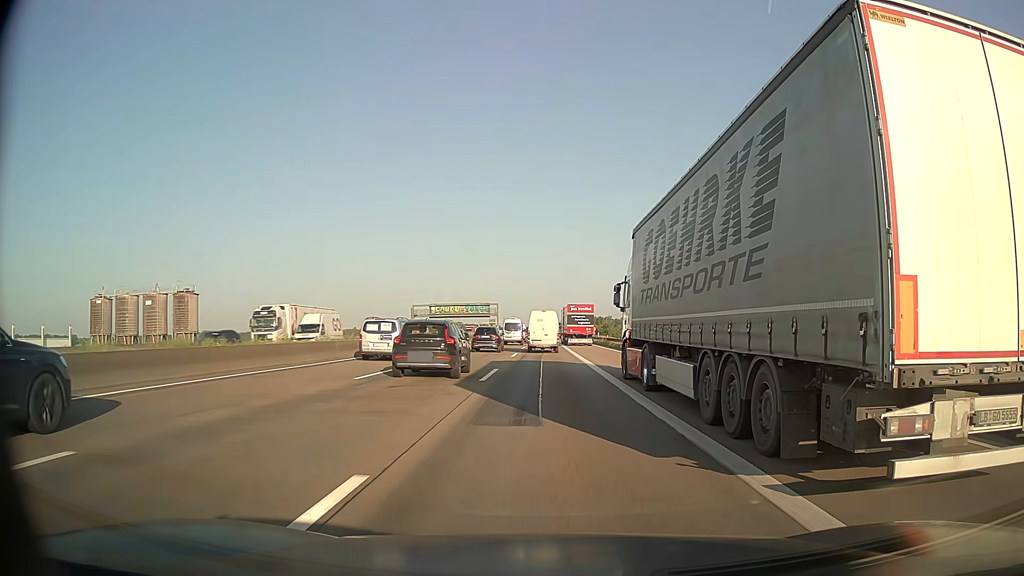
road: motorway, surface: asphalt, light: Day
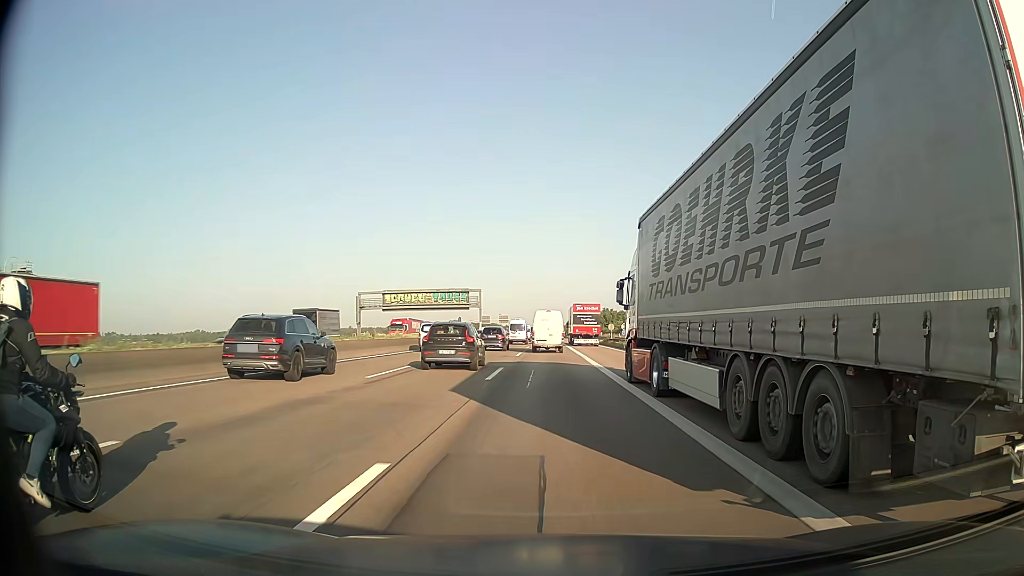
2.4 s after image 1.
(-0.3, +53.3) m; 0°
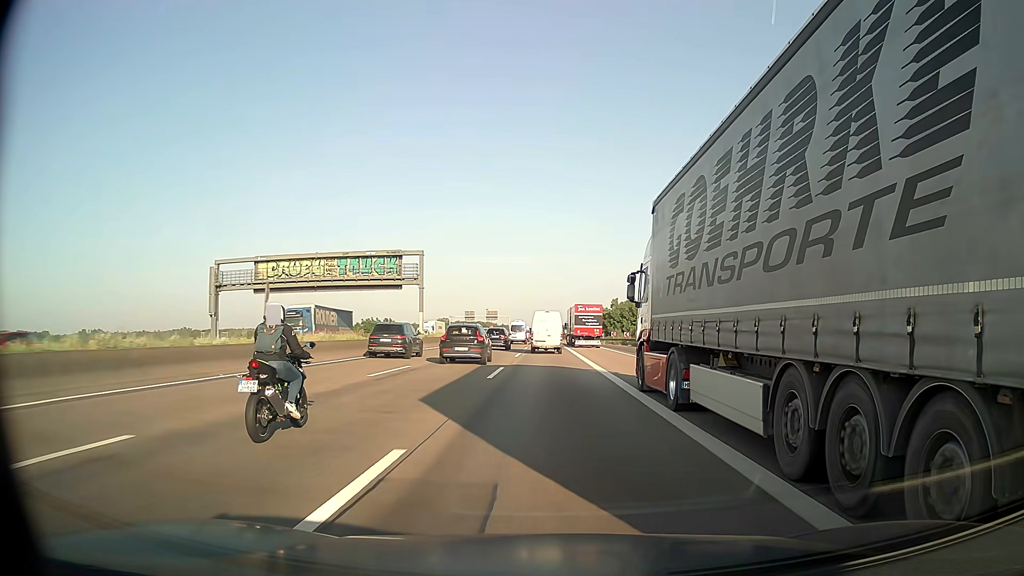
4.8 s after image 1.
(0.0, +53.8) m; 0°
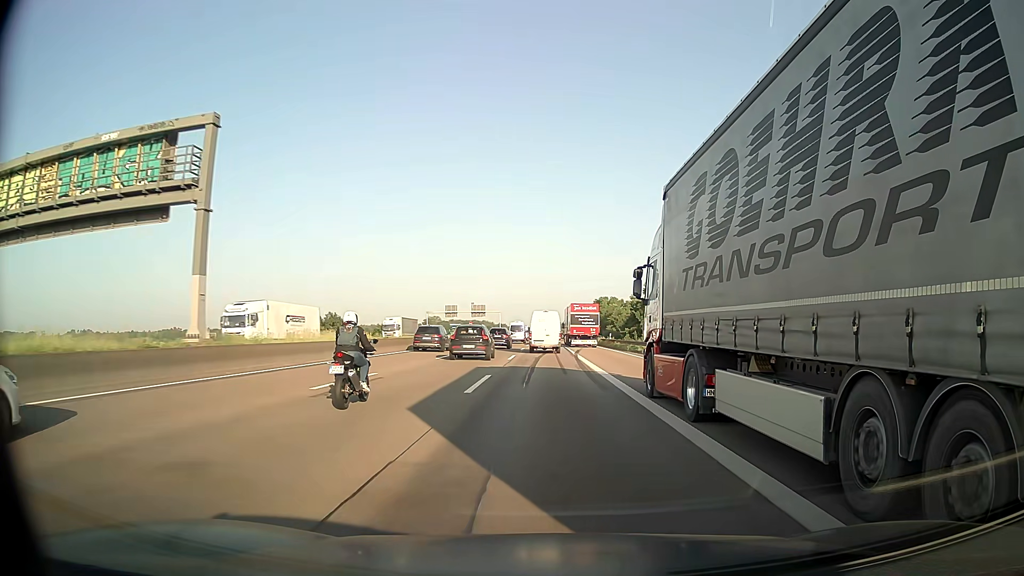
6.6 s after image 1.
(0.0, +40.7) m; 0°
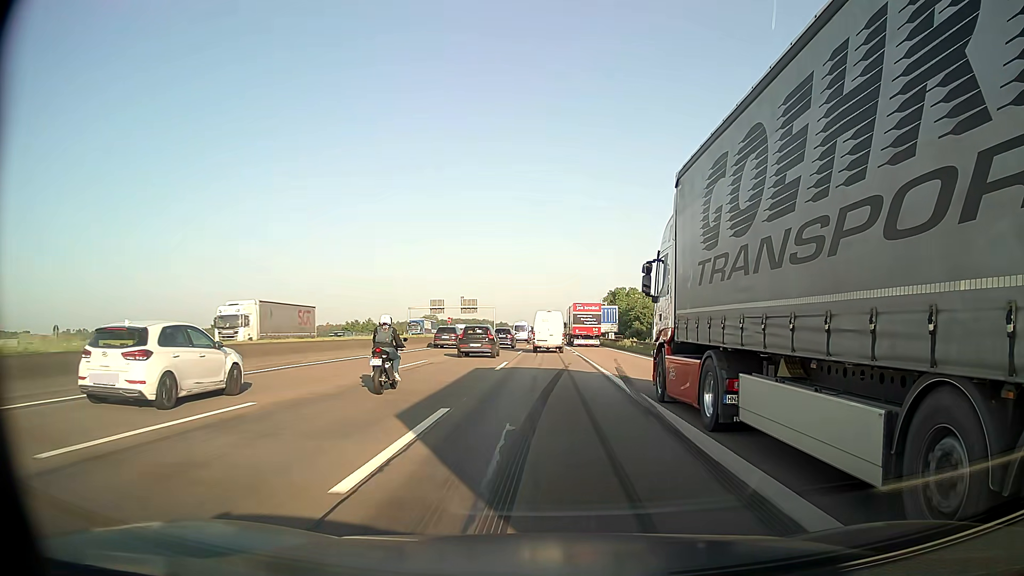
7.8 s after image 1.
(-0.1, +27.3) m; 0°
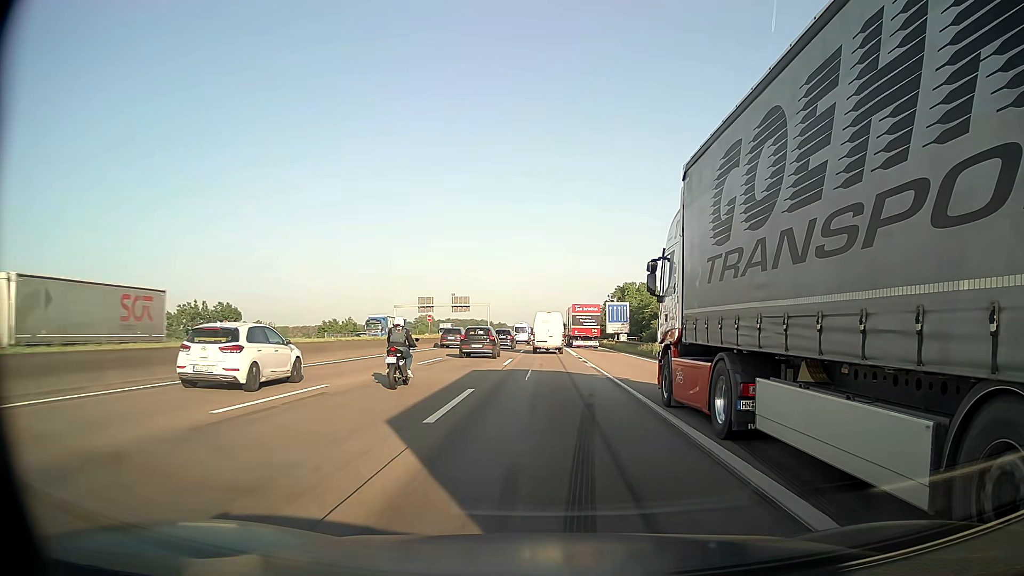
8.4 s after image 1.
(-0.1, +13.7) m; 0°
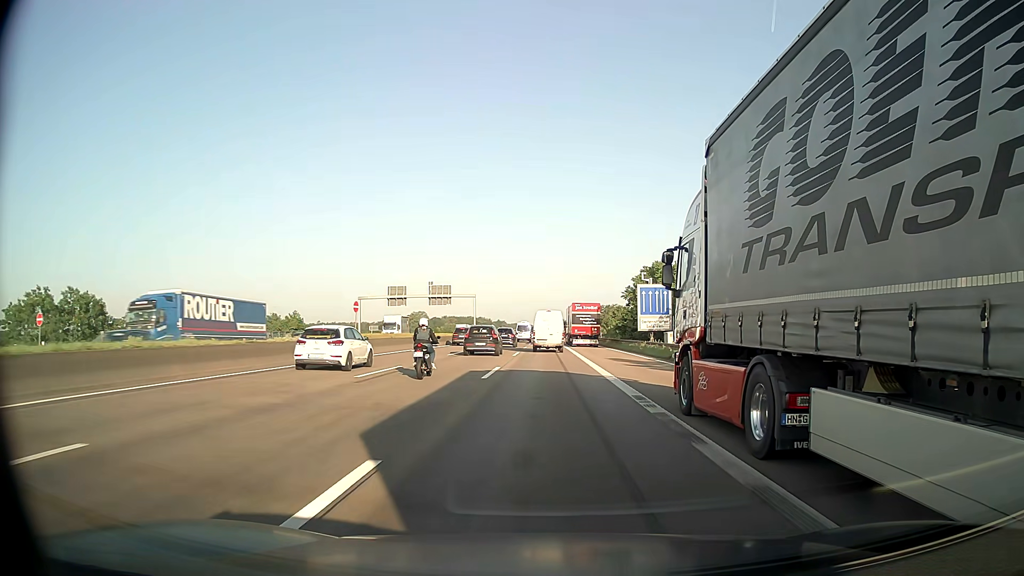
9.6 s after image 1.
(0.0, +27.5) m; 0°
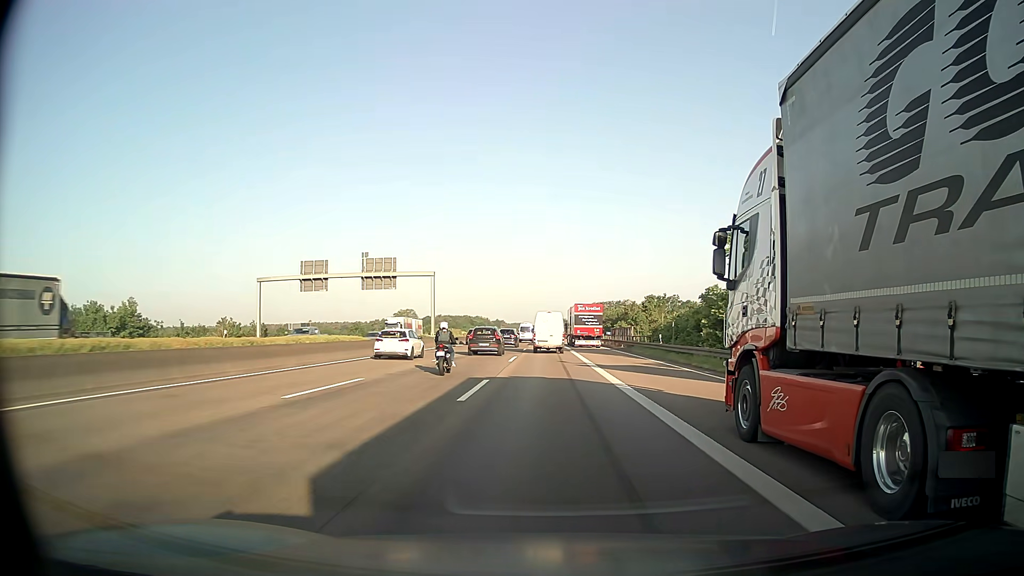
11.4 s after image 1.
(-0.1, +41.8) m; 0°
(0, +10) (0, +20) (0, +30) (0, +40) (0, +50) (0, +60) (0, +70) (0, +80) (0, +90) (0, +100) m
